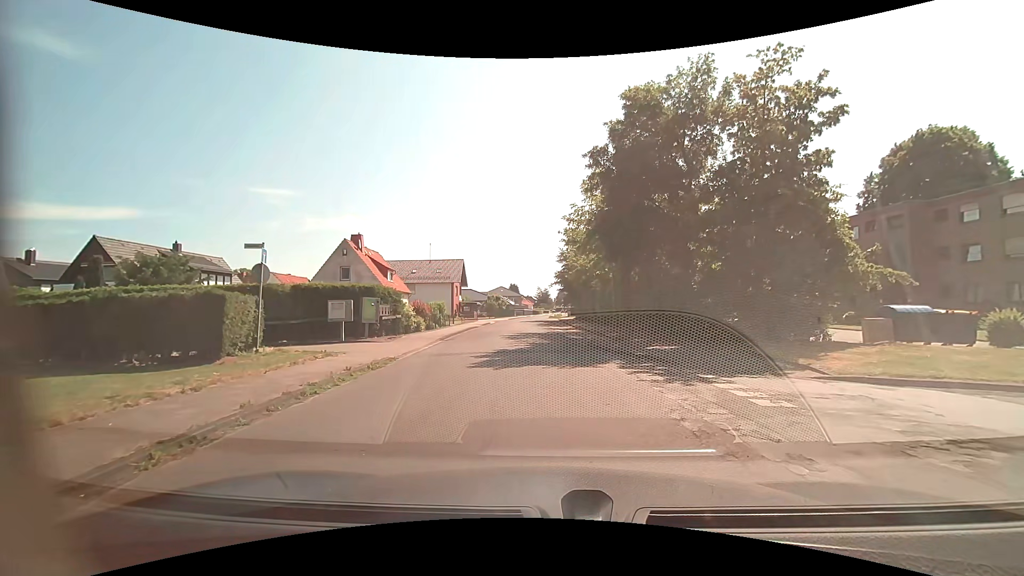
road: residential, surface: asphalt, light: Day
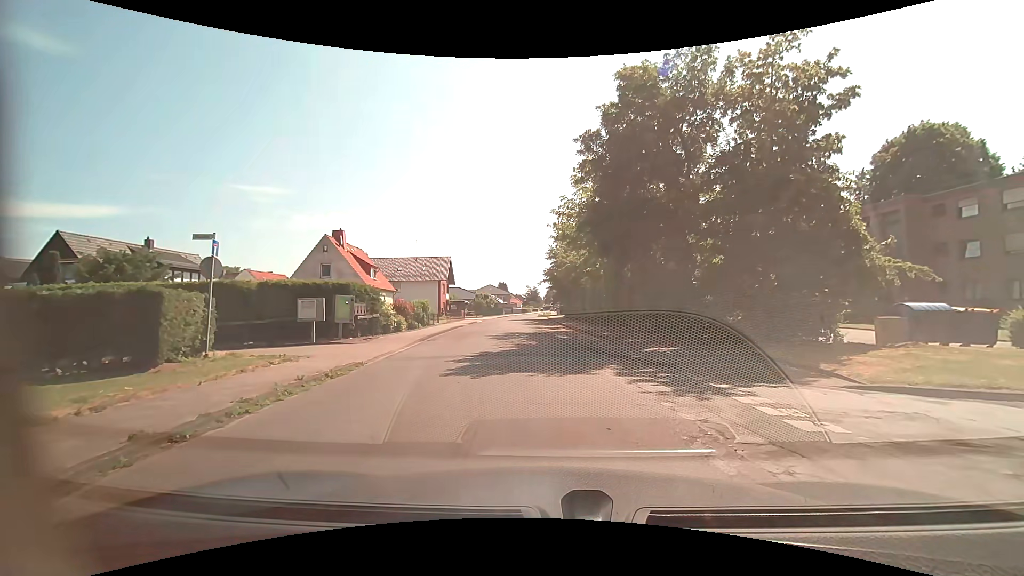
(0.0, +1.6) m; +3°
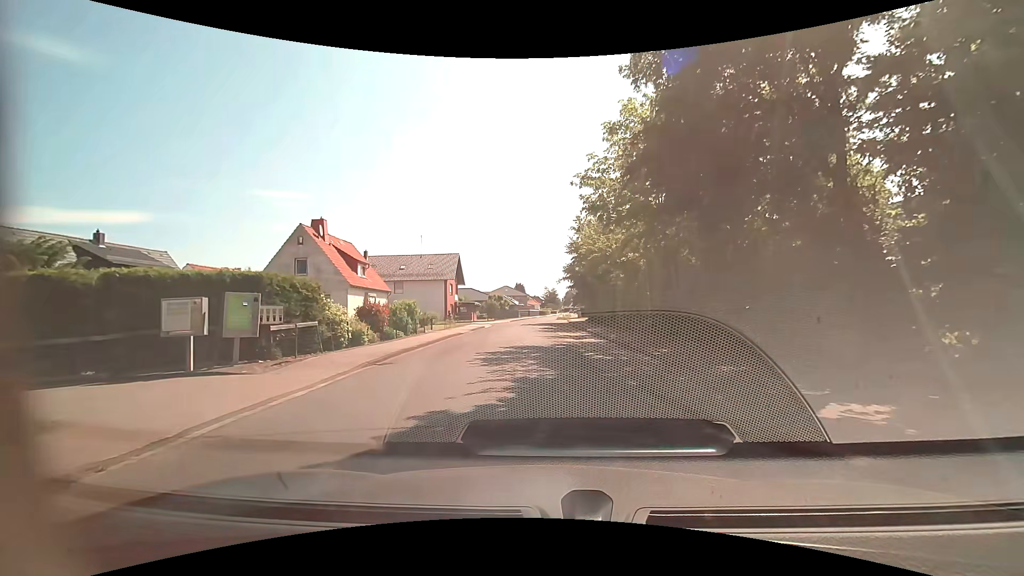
(-0.3, +8.5) m; -4°
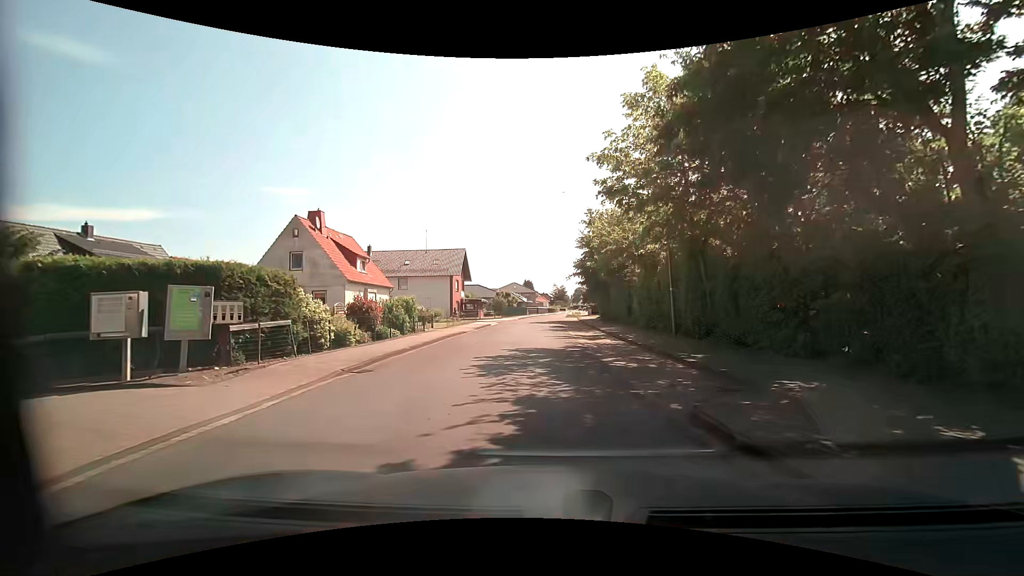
(0.0, +2.3) m; -1°
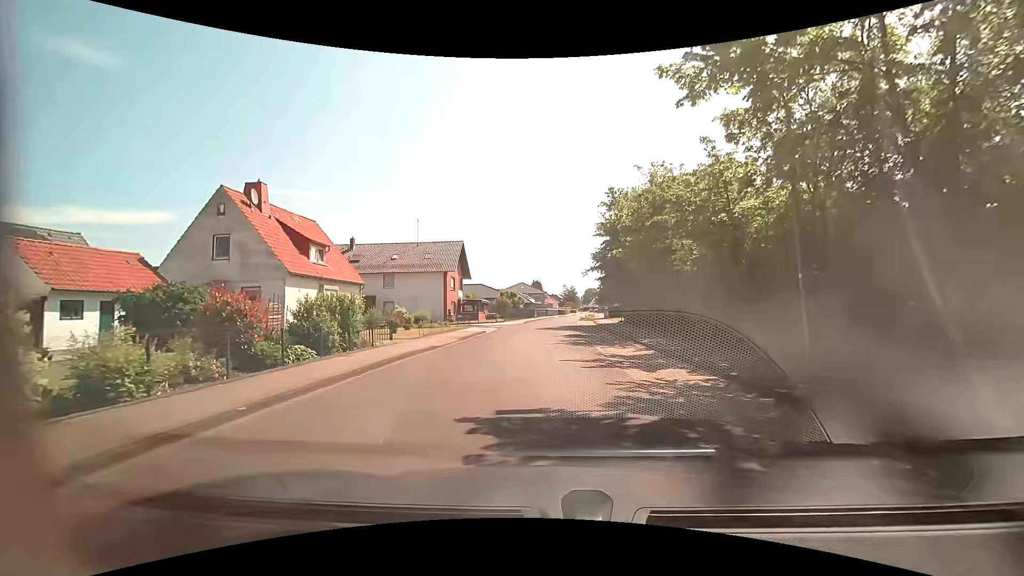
(-0.1, +9.8) m; -1°
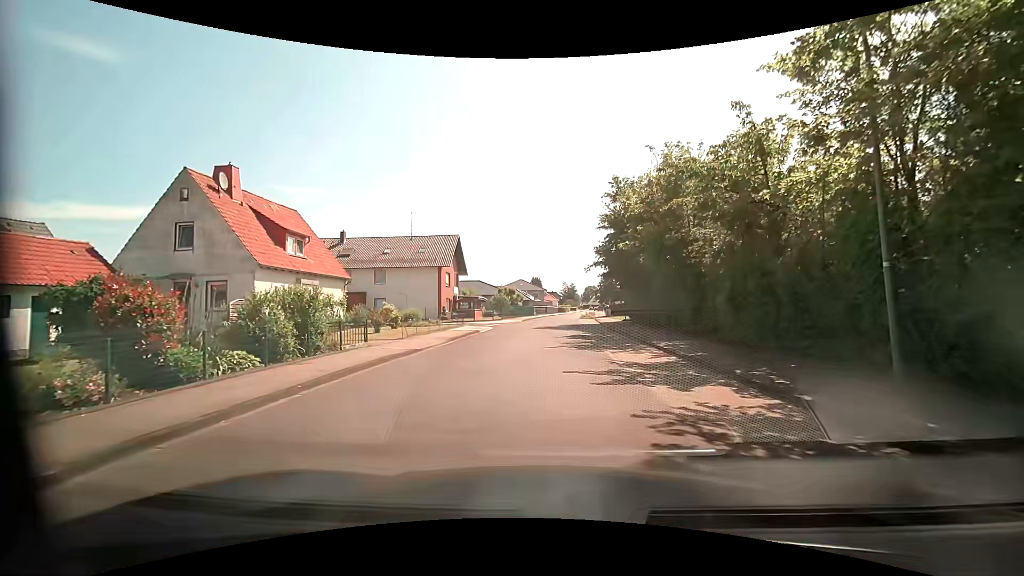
(0.0, +2.8) m; 0°
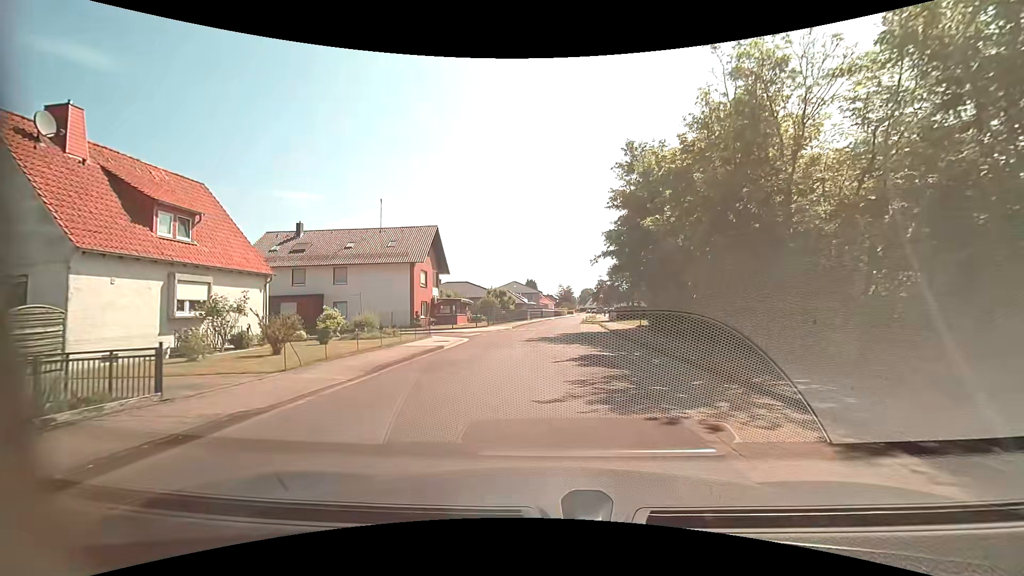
(+0.1, +9.2) m; 0°
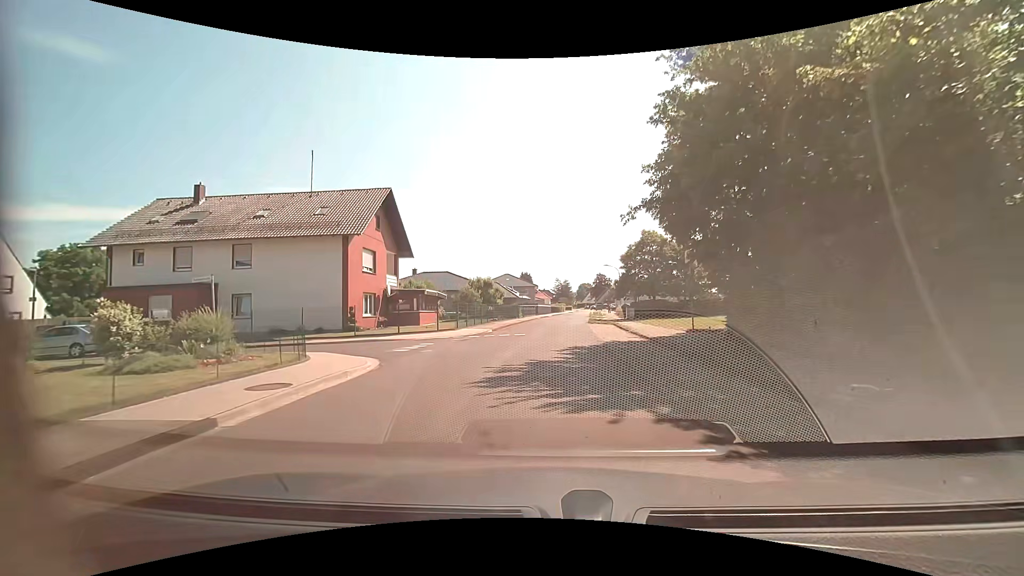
(+0.3, +13.7) m; +1°
(0, +10) (+1, +20) (+1, +30) (+2, +40) (+2, +50) (+3, +60) (+4, +70) (+5, +80) (+7, +90) (+8, +100) m
